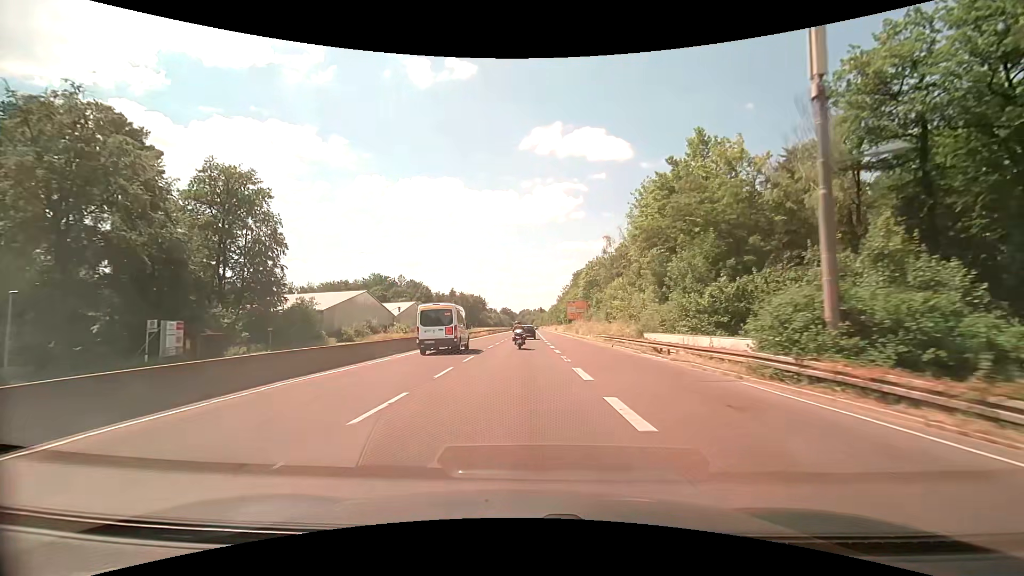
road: trunk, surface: asphalt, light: Day
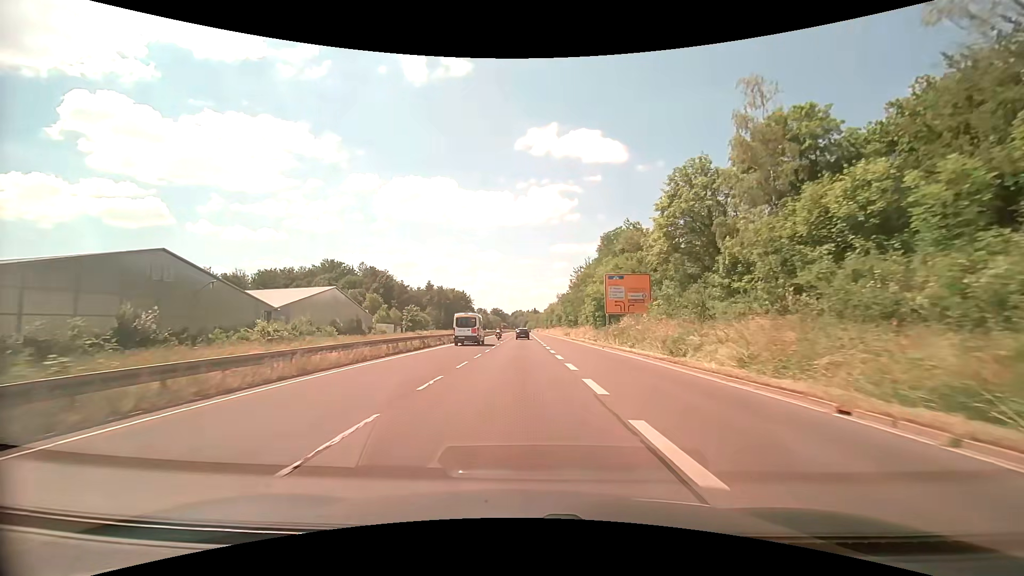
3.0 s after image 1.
(+0.3, +56.5) m; +1°
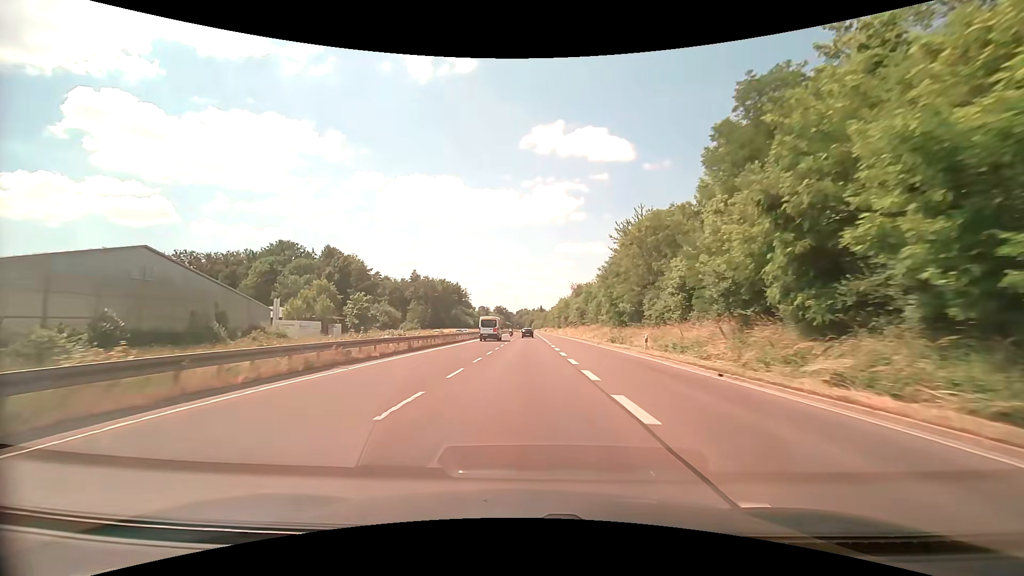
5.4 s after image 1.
(-0.2, +45.6) m; -1°
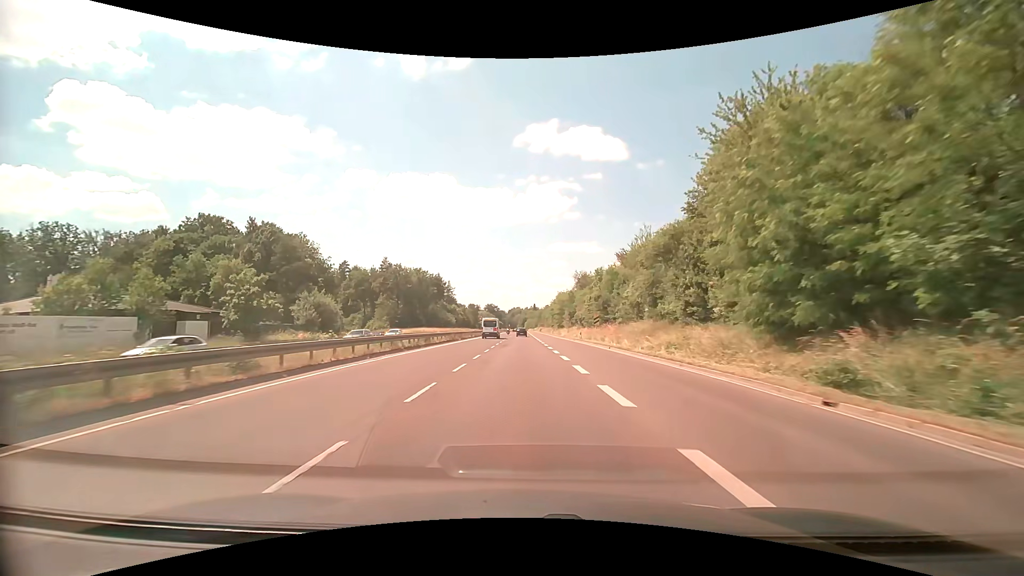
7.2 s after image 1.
(+0.2, +34.4) m; +1°
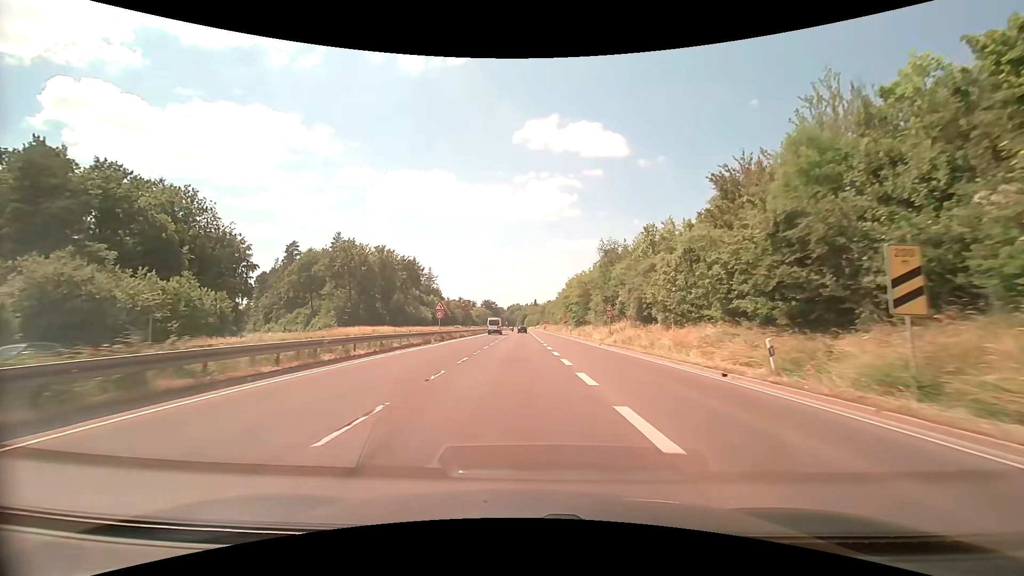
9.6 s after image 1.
(-0.1, +45.2) m; 0°
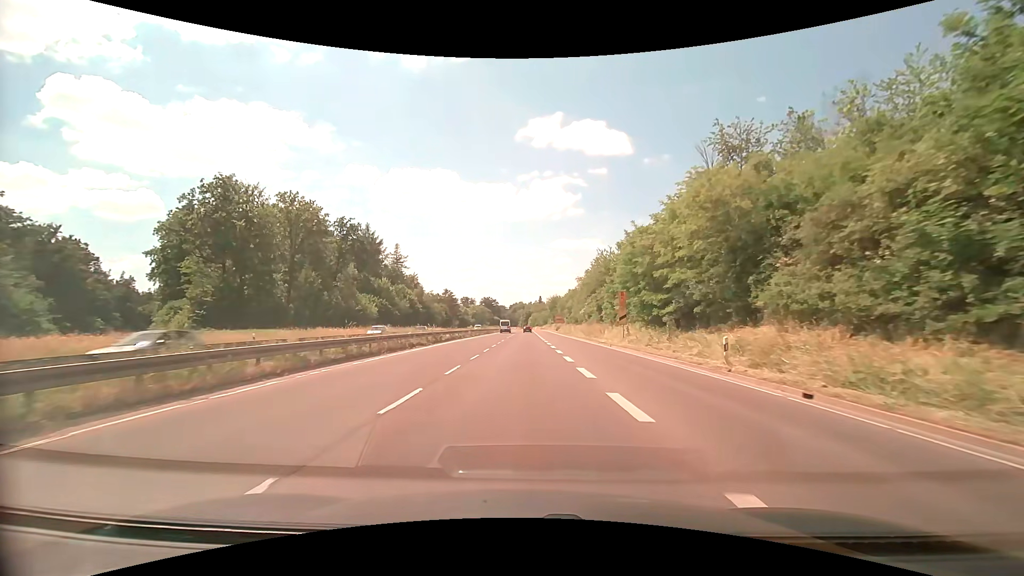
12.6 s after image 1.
(-0.3, +52.0) m; 0°
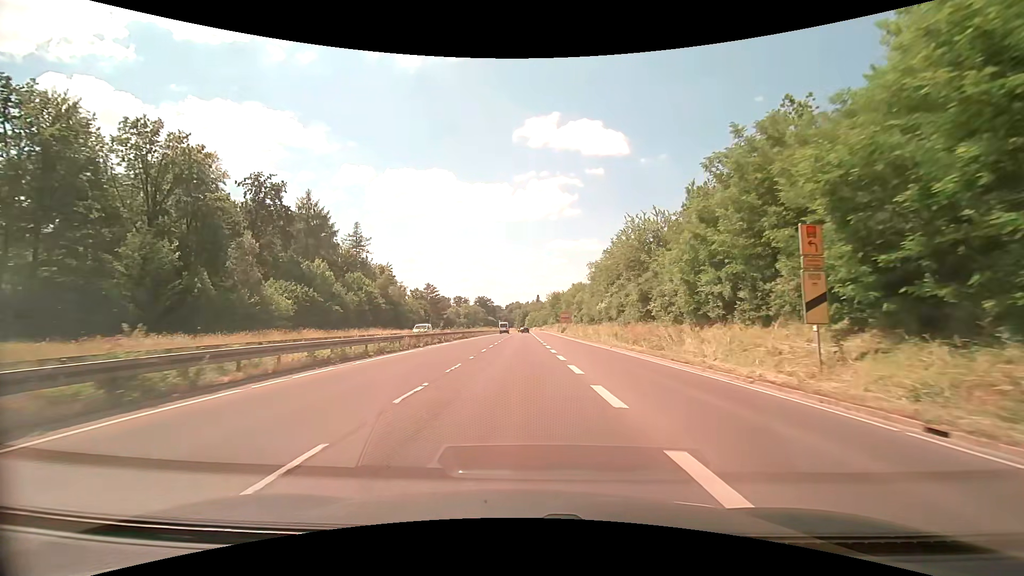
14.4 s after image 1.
(+0.1, +28.5) m; 0°
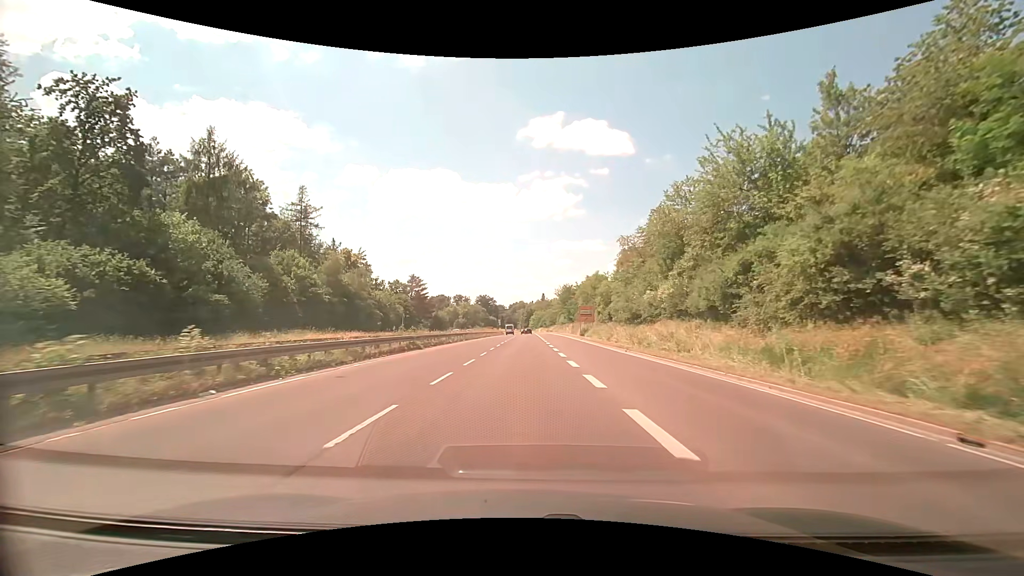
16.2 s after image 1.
(-0.1, +27.1) m; -1°
(0, +10) (0, +20) (0, +30) (0, +40) (0, +50) (0, +60) (+1, +70) (+1, +80) (+1, +90) (+1, +100) m
